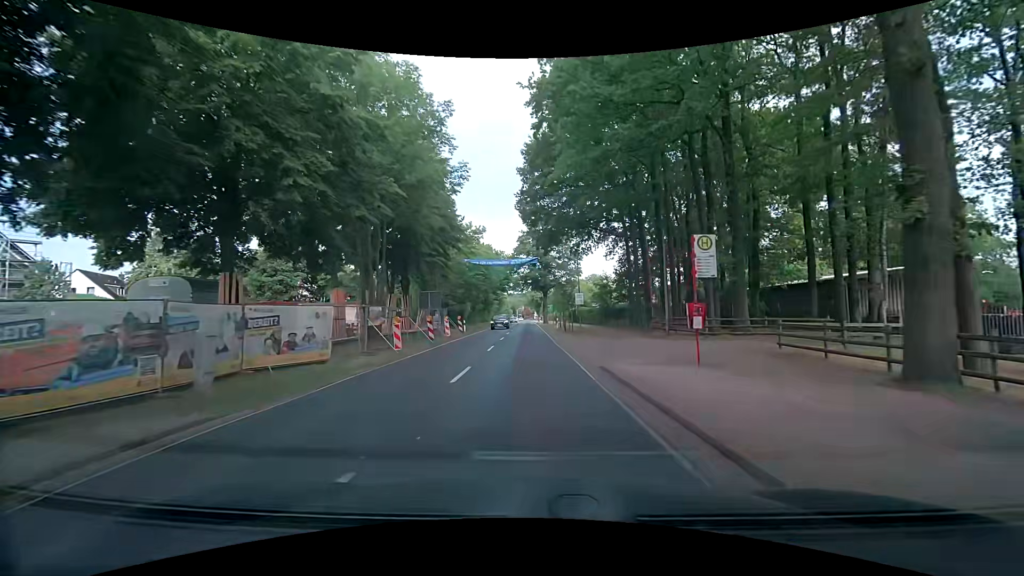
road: secondary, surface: asphalt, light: Day
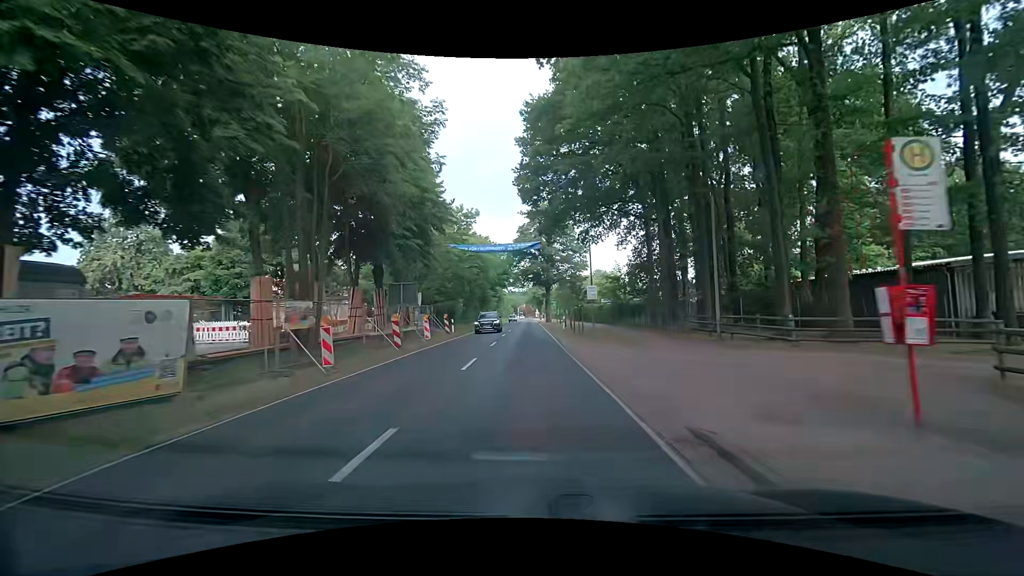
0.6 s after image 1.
(0.0, +7.3) m; 0°
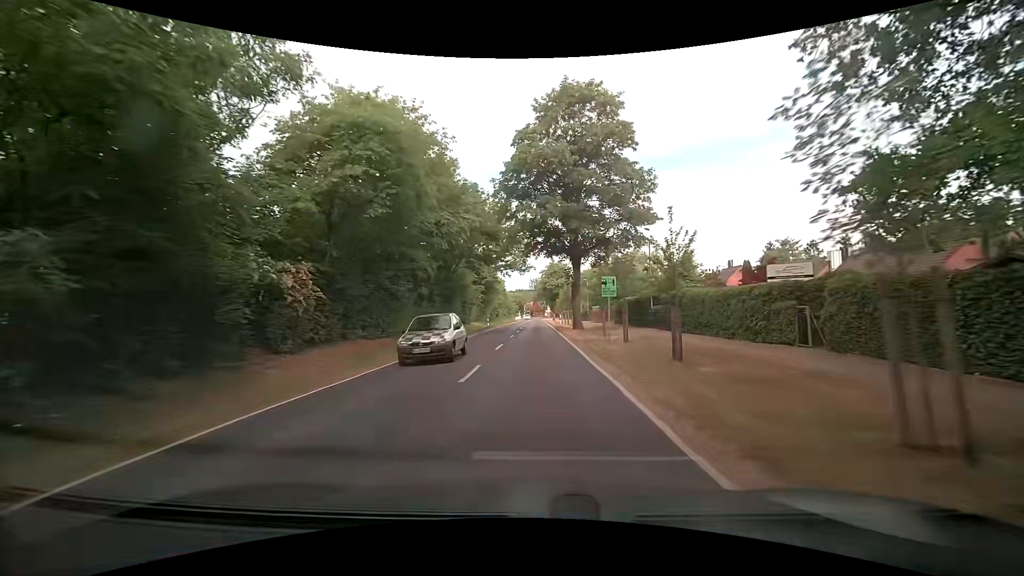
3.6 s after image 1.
(-0.3, +38.8) m; -1°
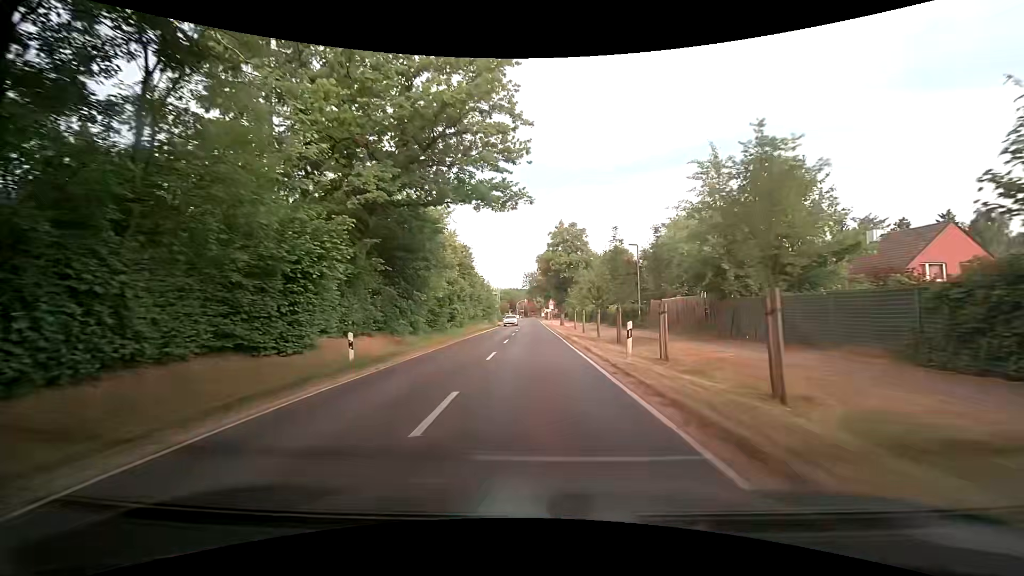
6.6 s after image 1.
(+0.1, +39.7) m; +1°
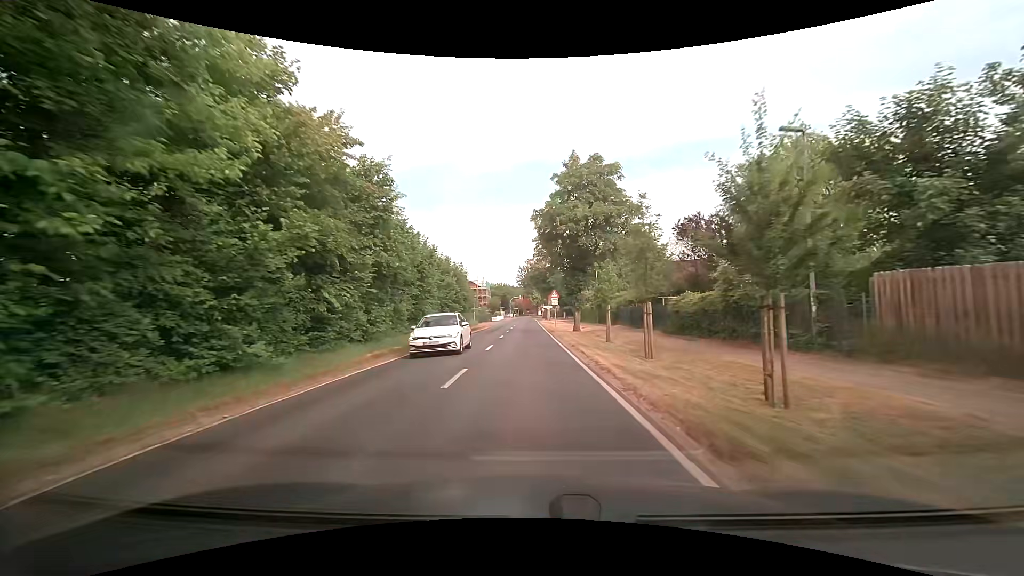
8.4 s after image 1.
(+0.1, +23.6) m; 0°
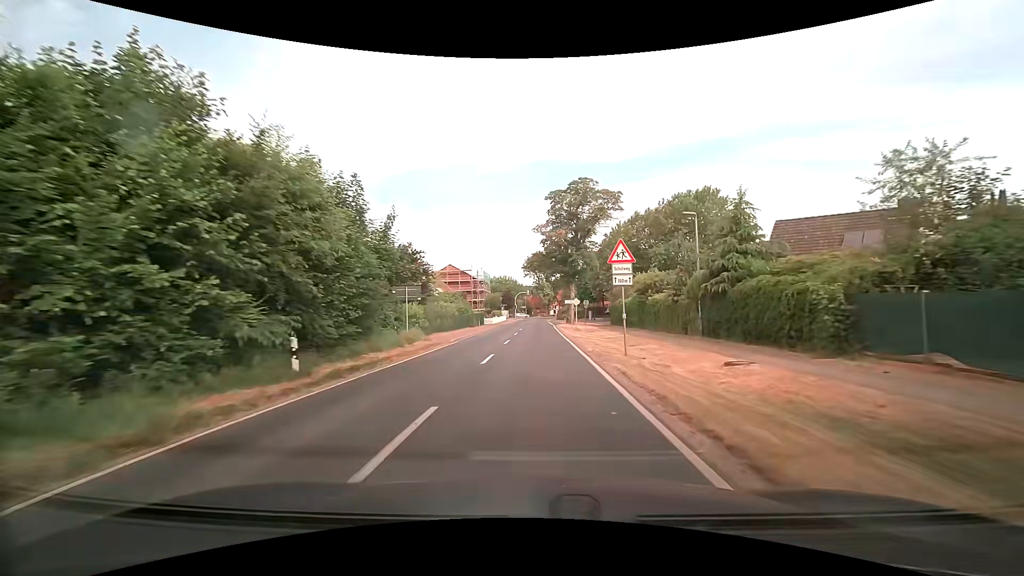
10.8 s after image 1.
(-0.2, +31.8) m; -1°
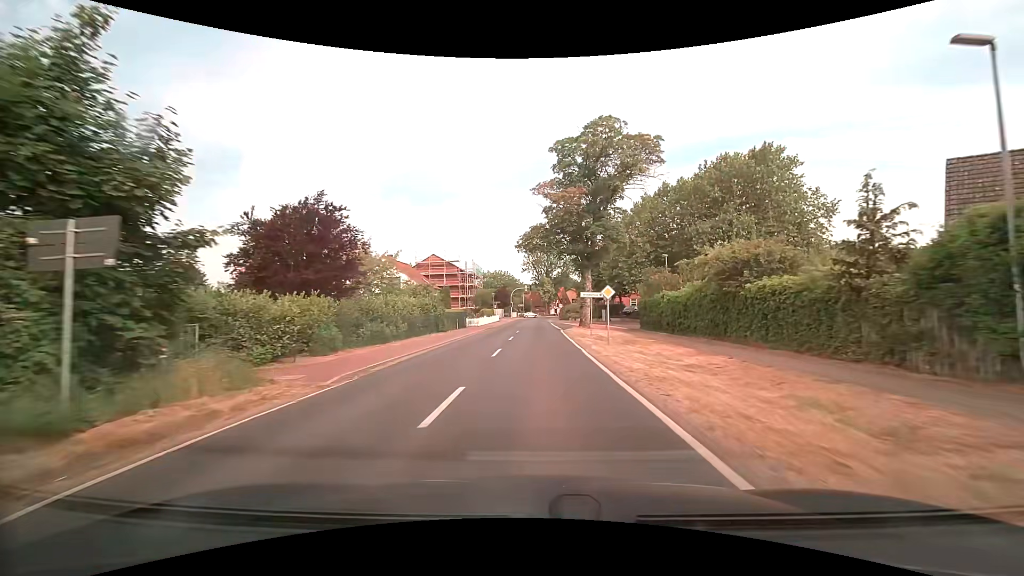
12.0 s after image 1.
(+0.1, +16.0) m; +1°
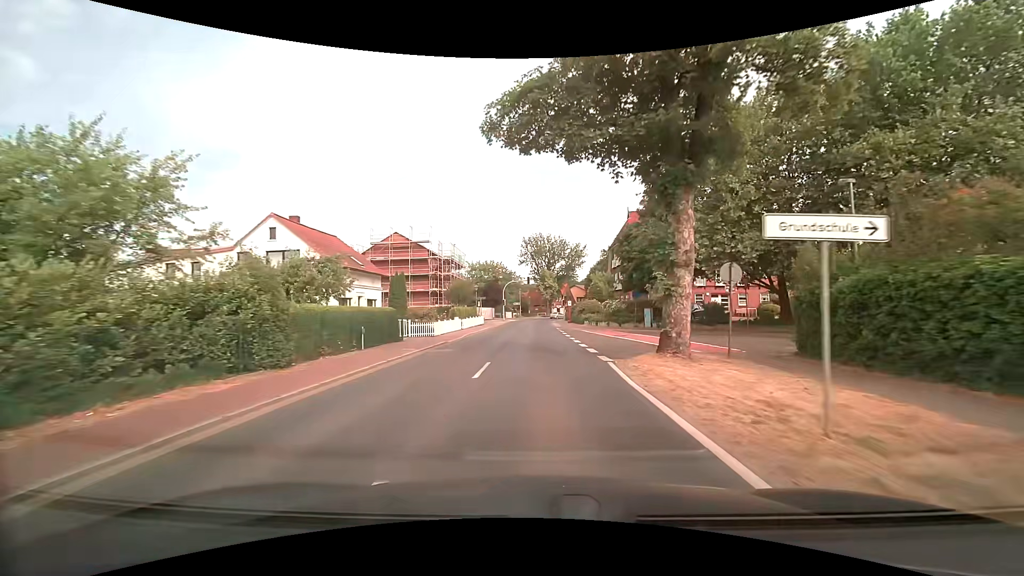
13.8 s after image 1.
(-0.1, +23.3) m; 0°
(0, +10) (0, +20) (0, +30) (0, +40) (0, +50) (0, +60) (0, +70) (+1, +80) (+2, +90) (+4, +100) m
